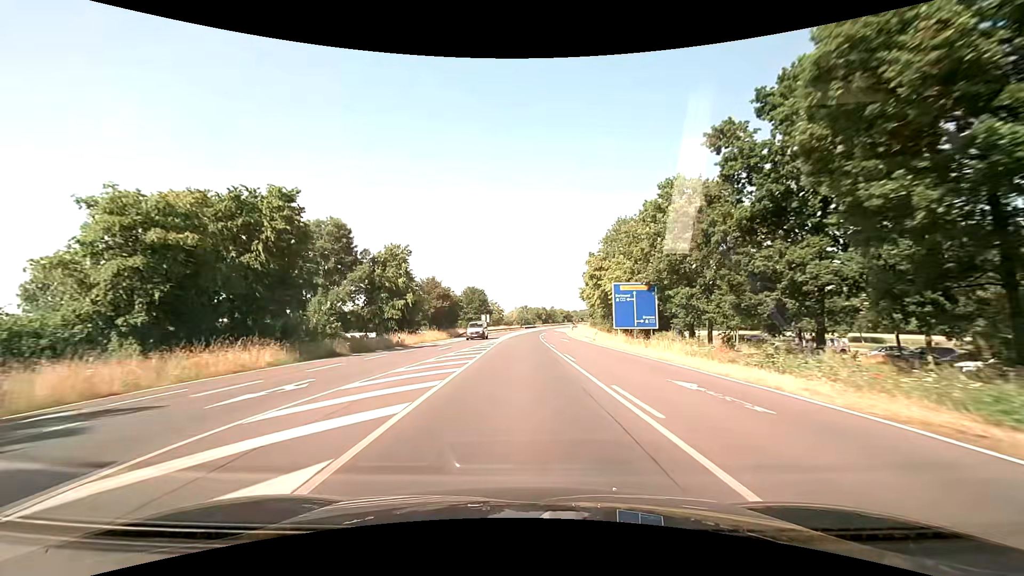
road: primary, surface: asphalt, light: Day
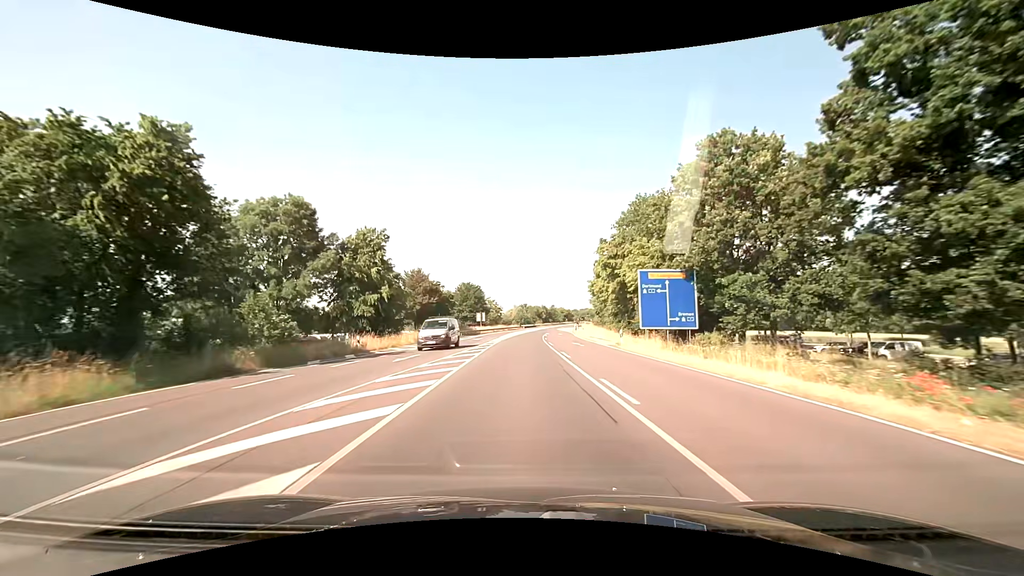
(0.0, +10.9) m; 0°
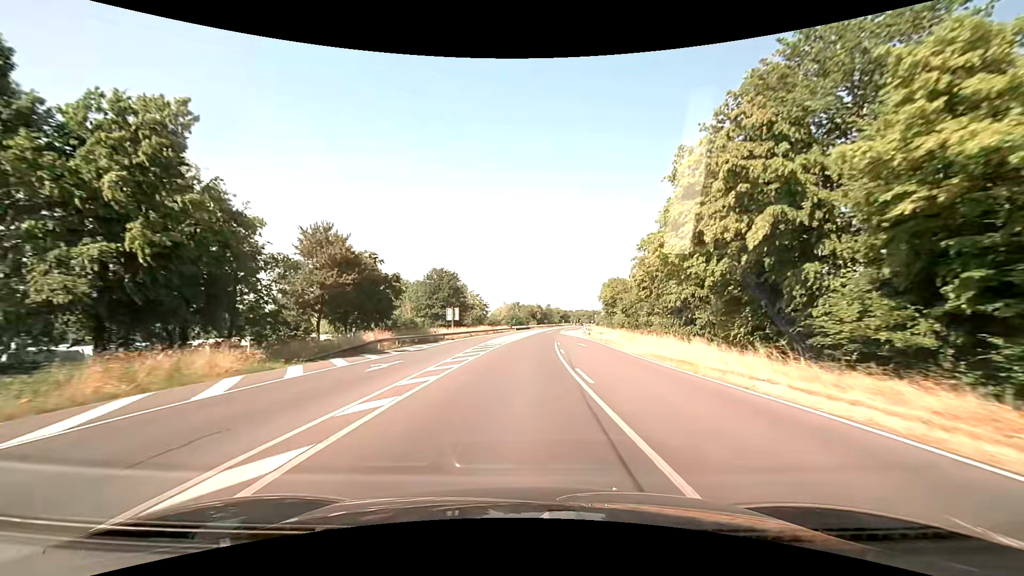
(+0.1, +32.7) m; +1°
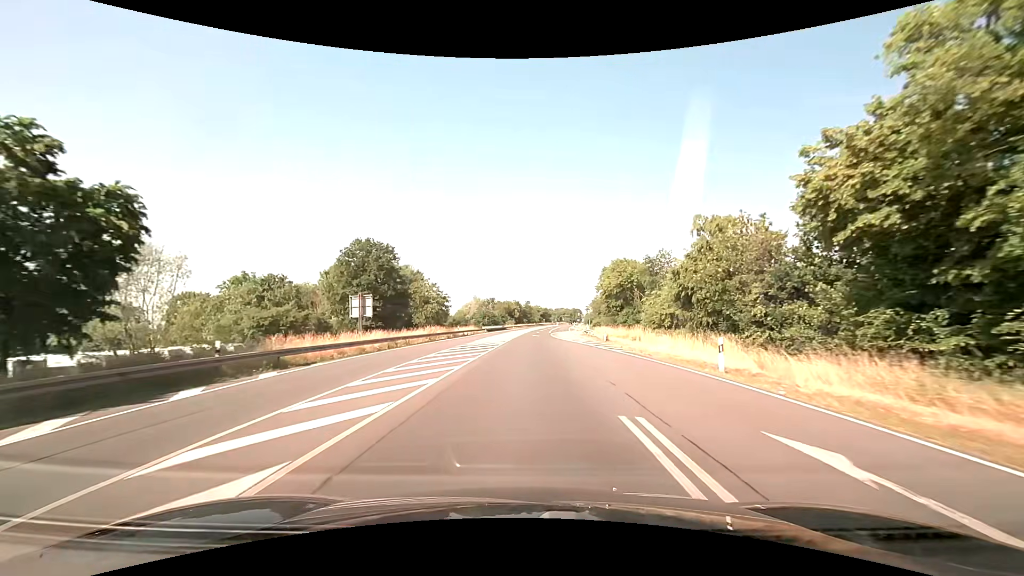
(+0.6, +32.7) m; +3°
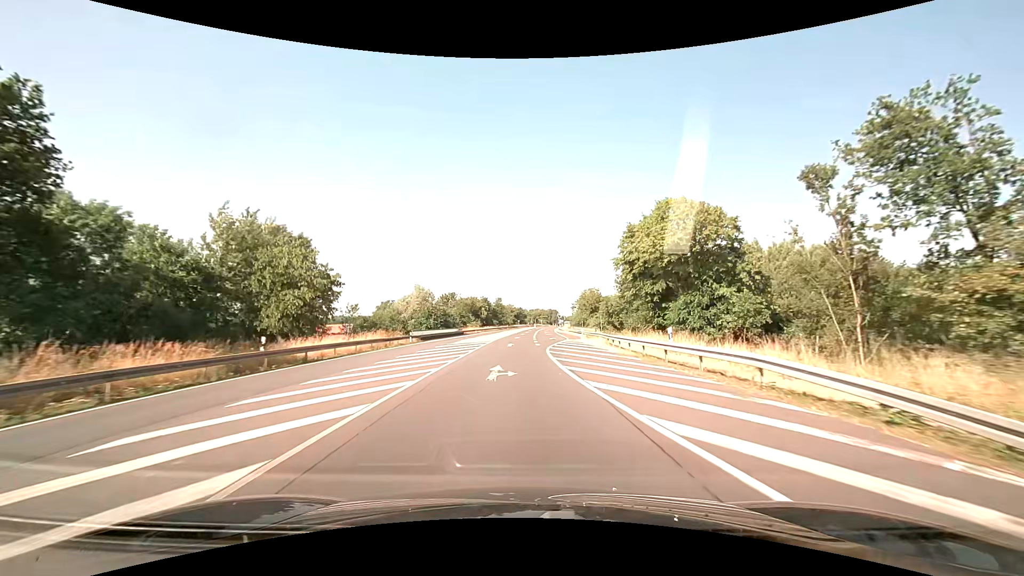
(+1.0, +43.6) m; +3°
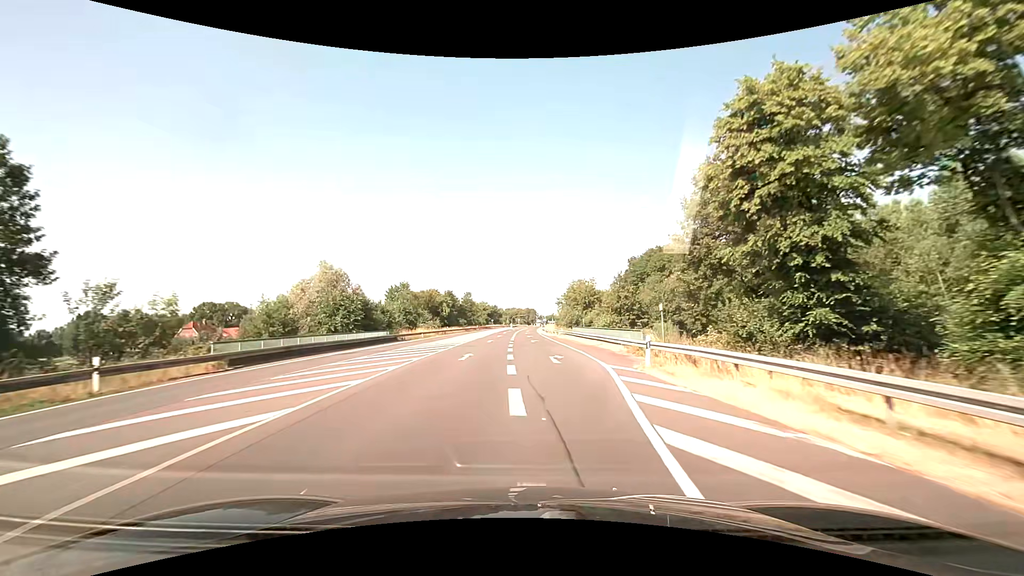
(+0.7, +32.7) m; +3°
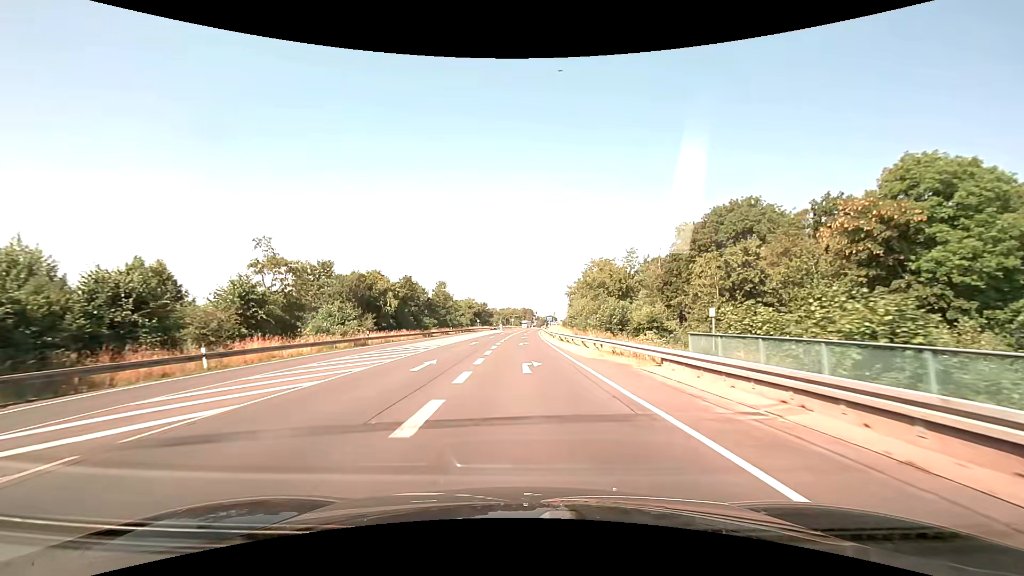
(+0.4, +43.6) m; 0°
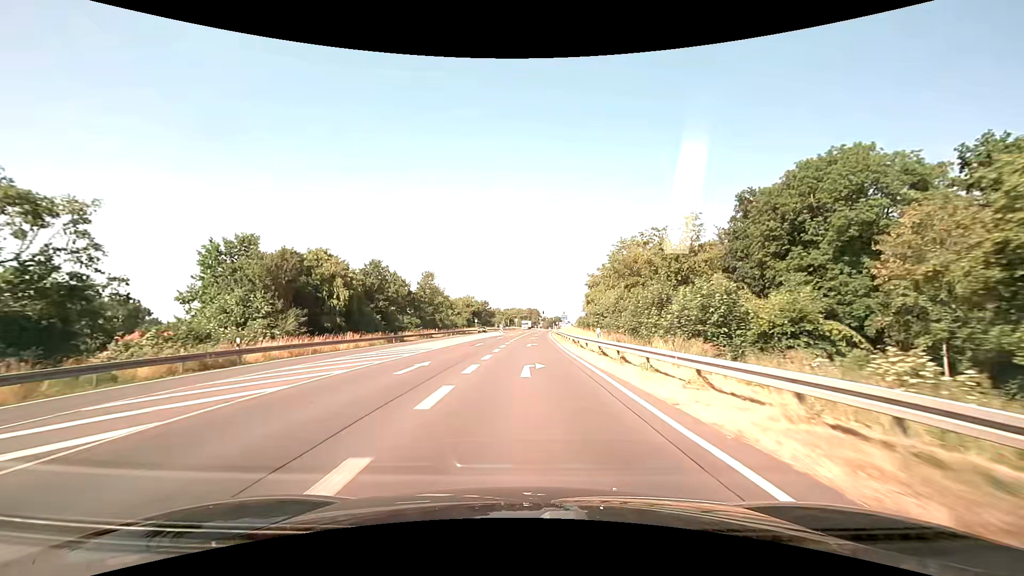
(0.0, +21.8) m; 0°
(0, +10) (0, +20) (0, +30) (0, +40) (0, +50) (+1, +60) (+1, +70) (+1, +80) (+2, +90) (+3, +100) m
